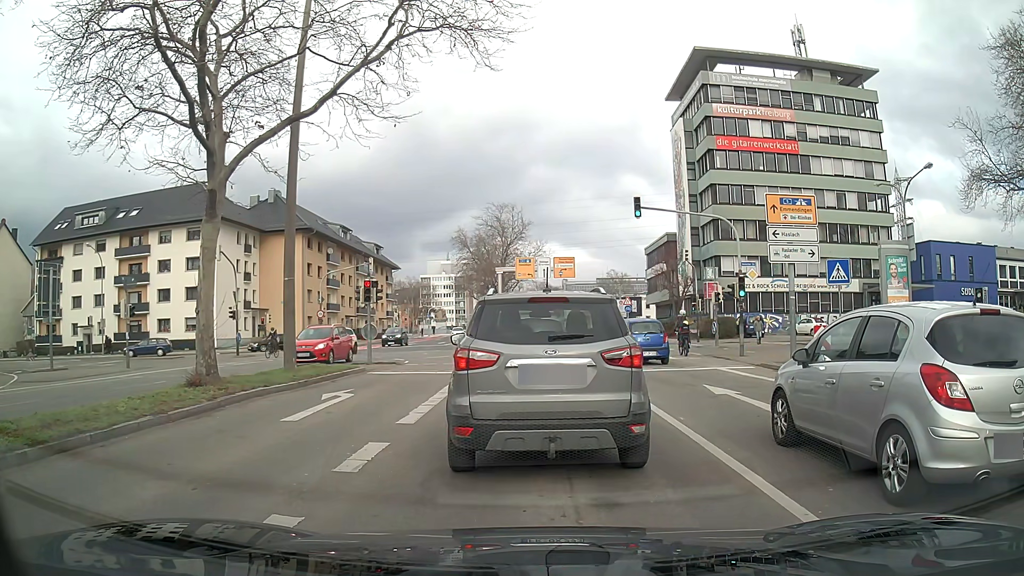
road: secondary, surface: asphalt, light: Day
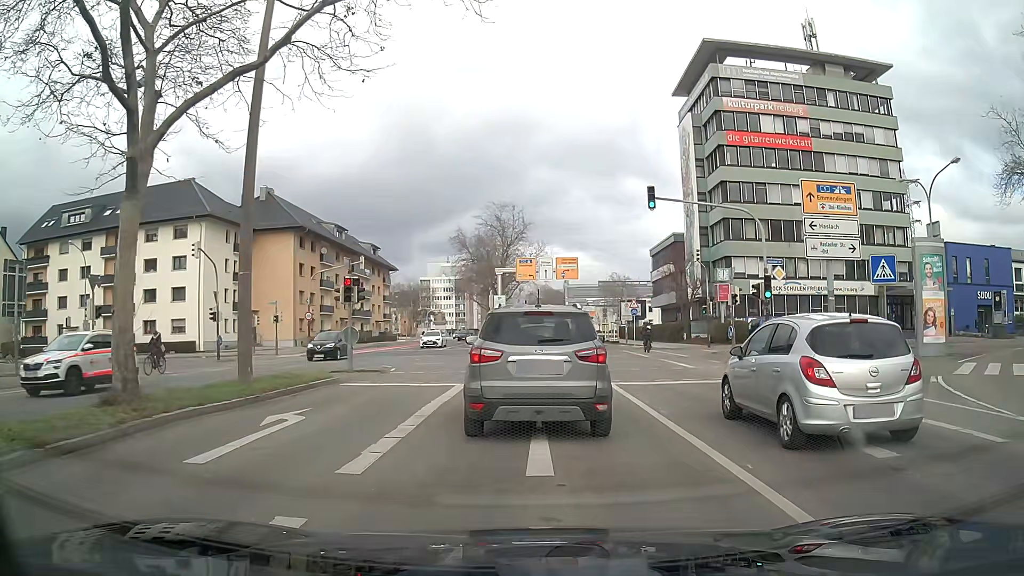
(0.0, +3.2) m; -1°
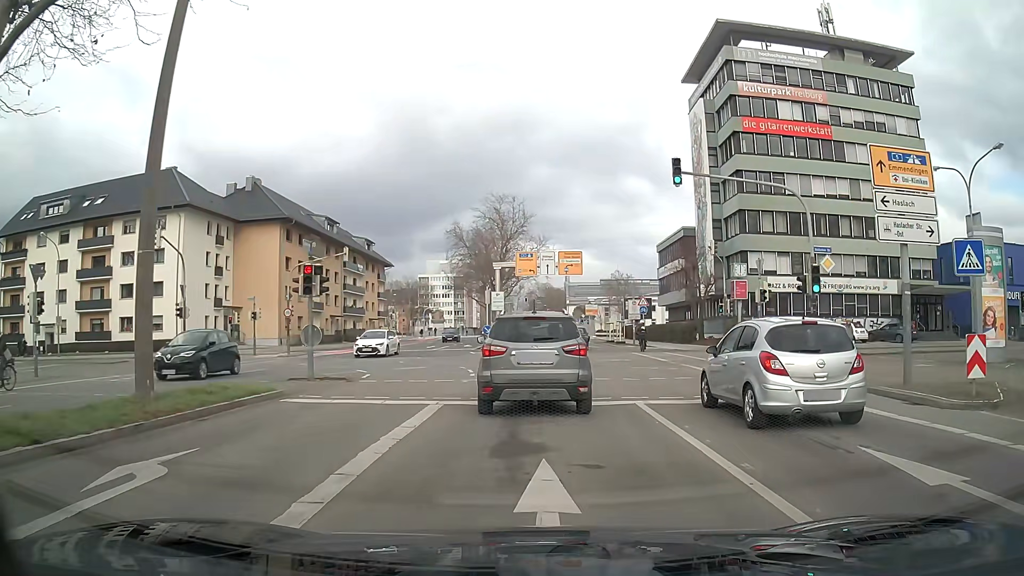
(0.0, +4.4) m; 0°
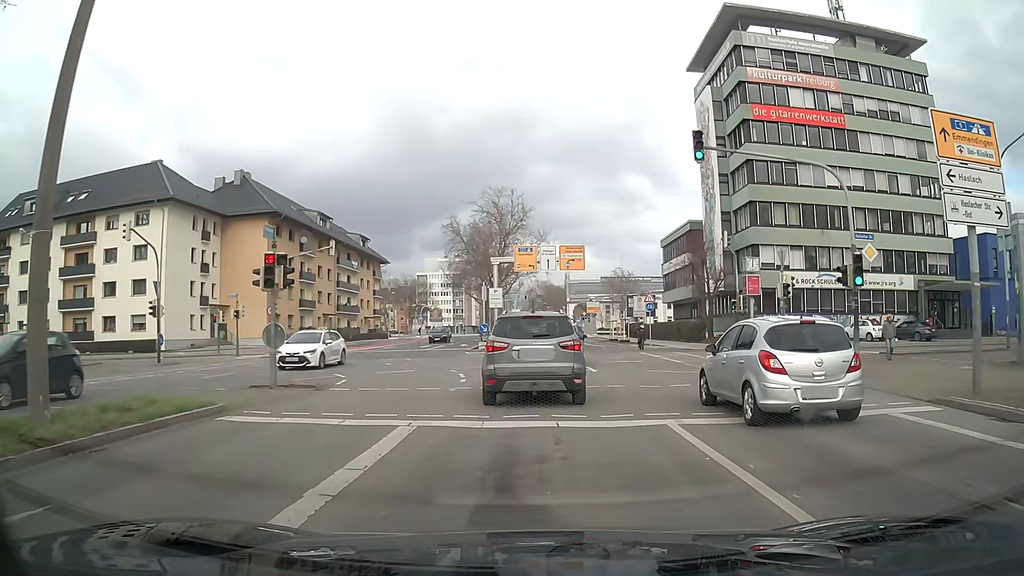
(0.0, +2.9) m; 0°
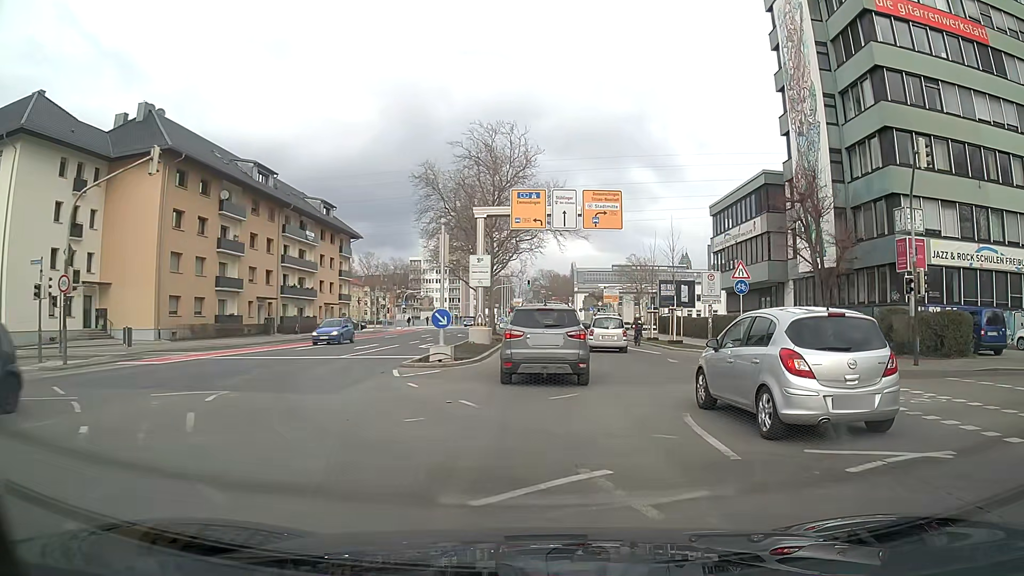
(-0.1, +20.1) m; 0°
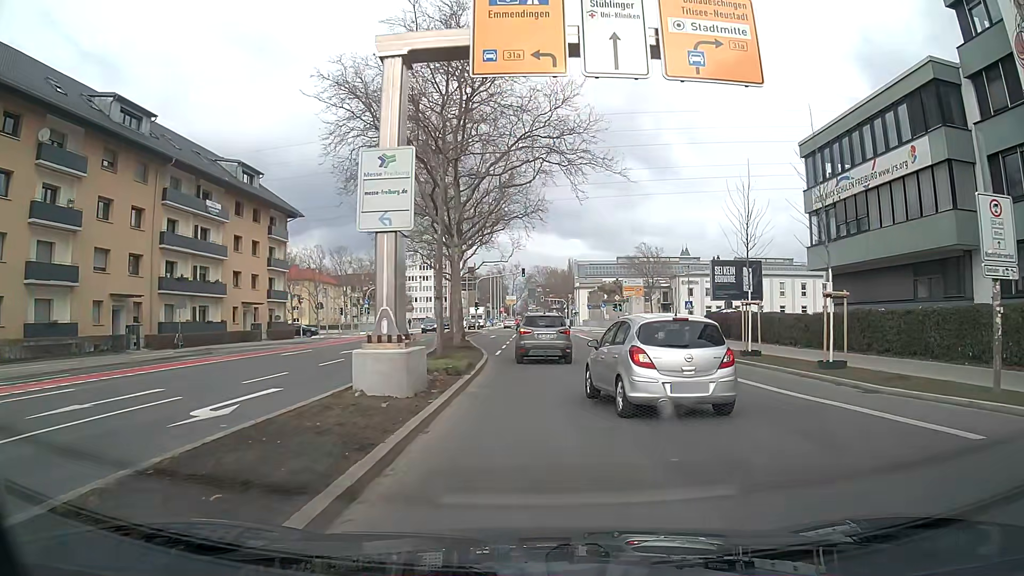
(0.0, +21.4) m; +1°
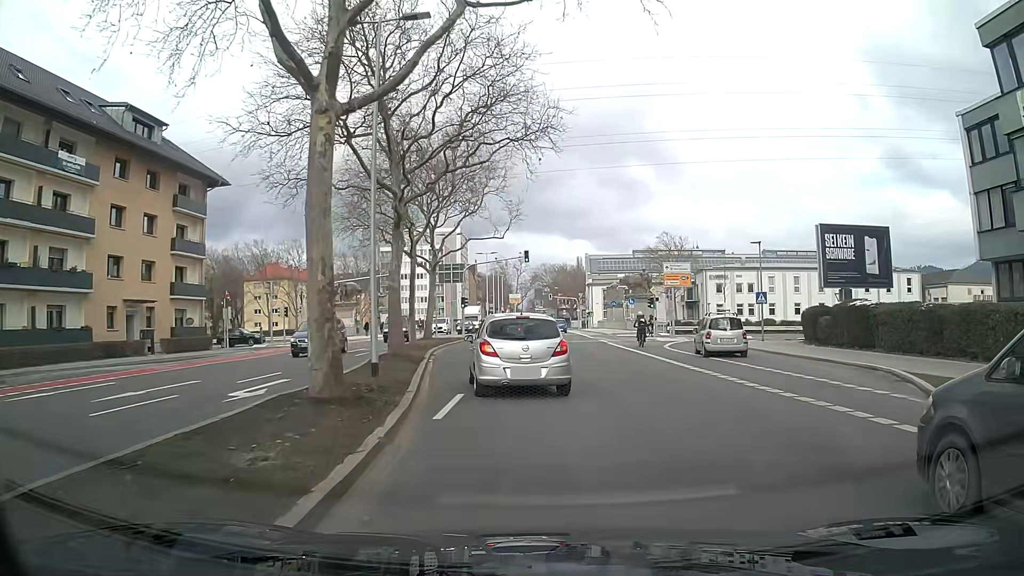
(-0.1, +18.1) m; -1°
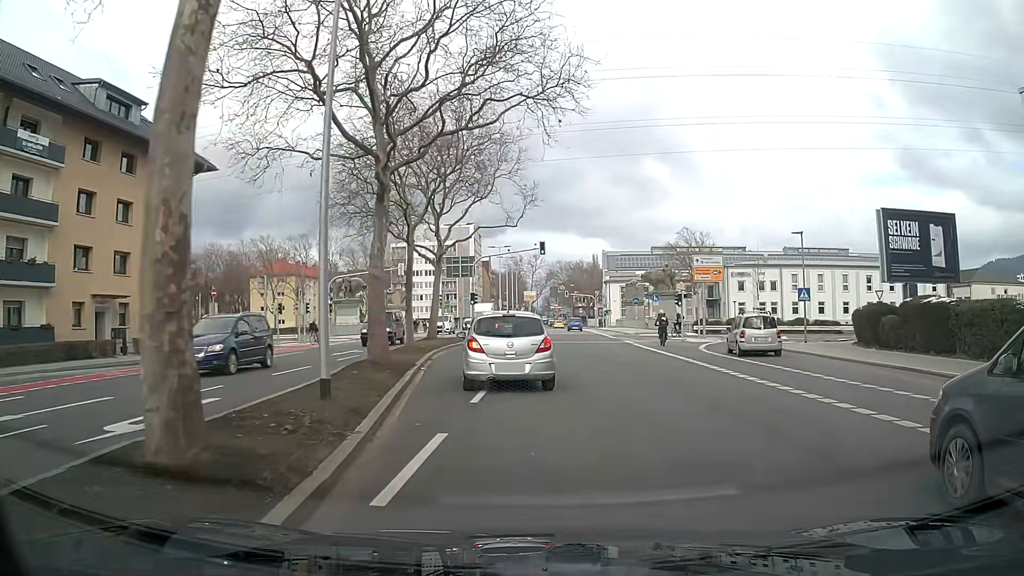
(-0.1, +4.6) m; -2°
(0, +10) (-1, +20) (-1, +30) (-1, +40) (0, +50) (0, +60) (+1, +70) (+1, +80) (+2, +90) (+2, +100) m
